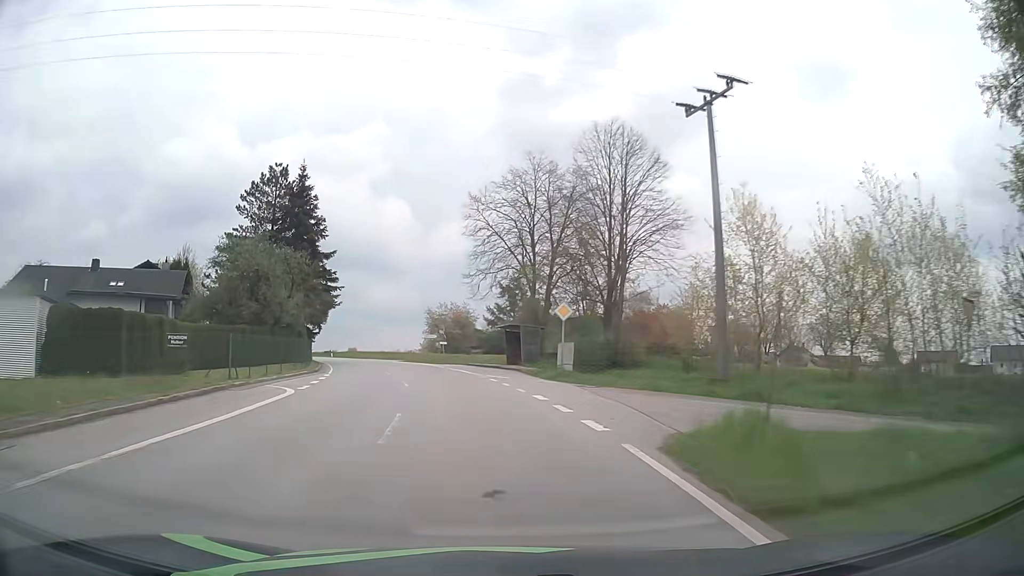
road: secondary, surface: asphalt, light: Day
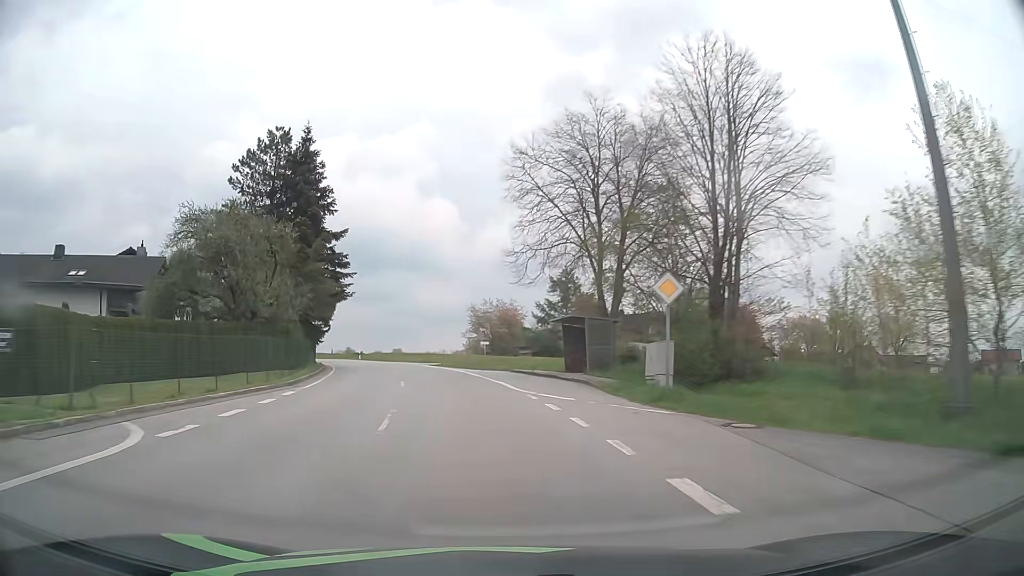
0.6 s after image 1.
(-0.4, +11.1) m; -4°
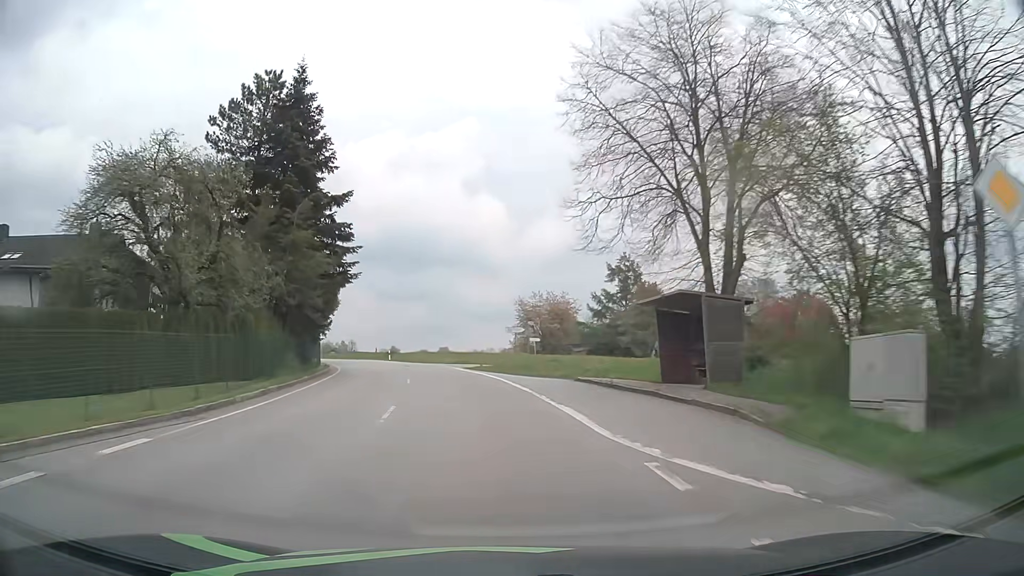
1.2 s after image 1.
(-0.4, +11.0) m; -4°
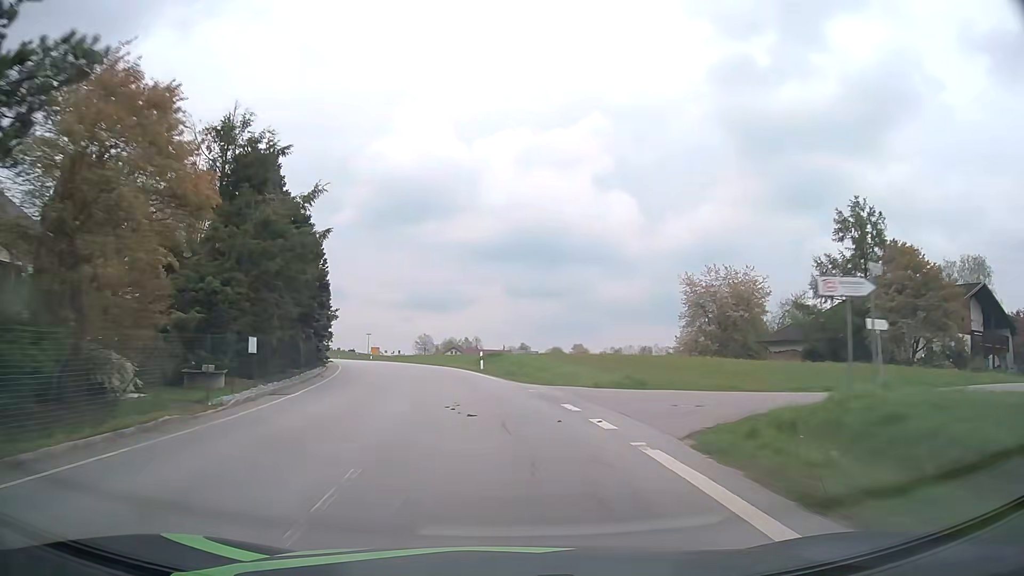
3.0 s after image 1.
(-3.2, +32.2) m; -11°
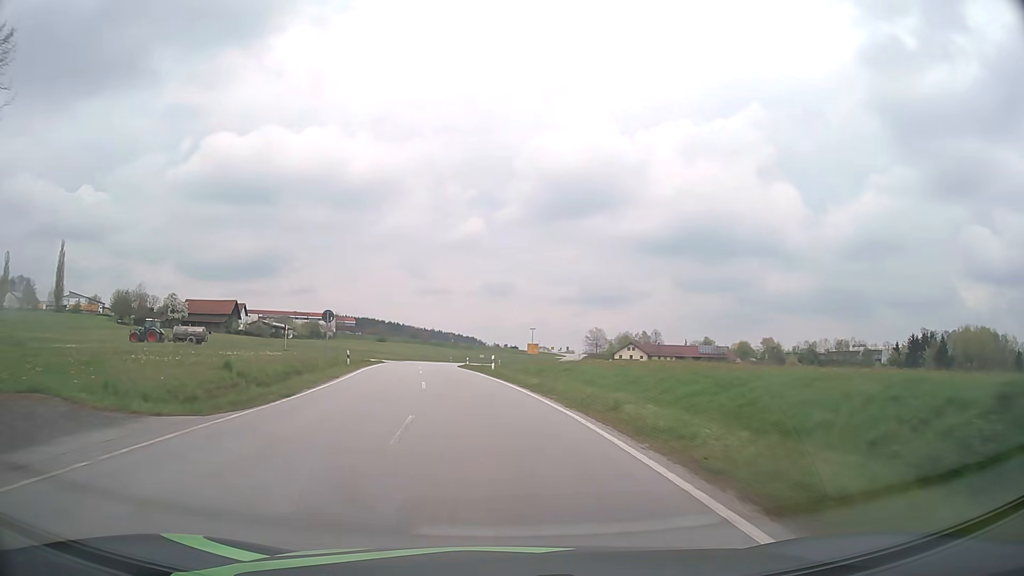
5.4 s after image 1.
(-5.5, +42.5) m; -14°
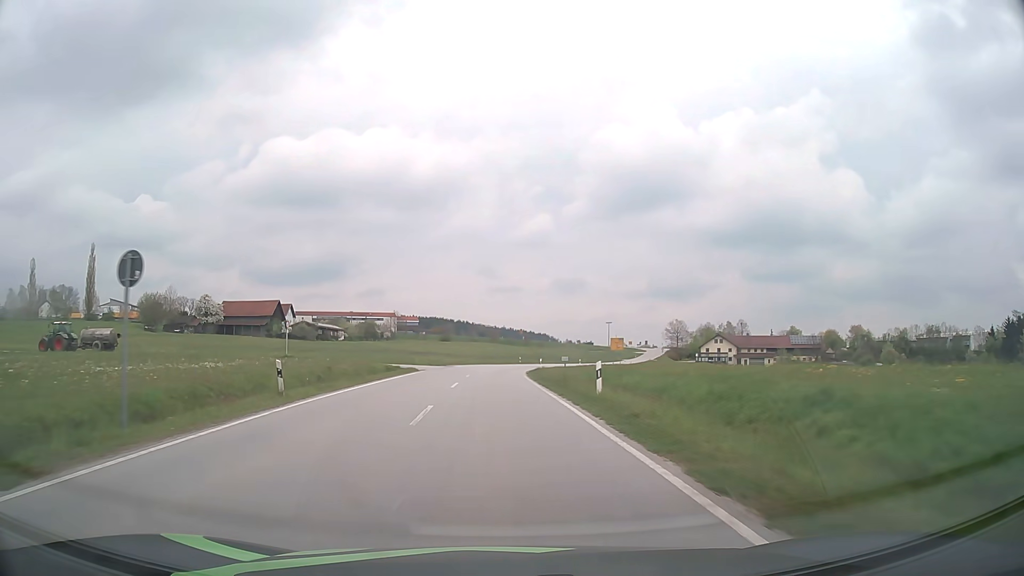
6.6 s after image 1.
(-1.3, +21.6) m; -6°
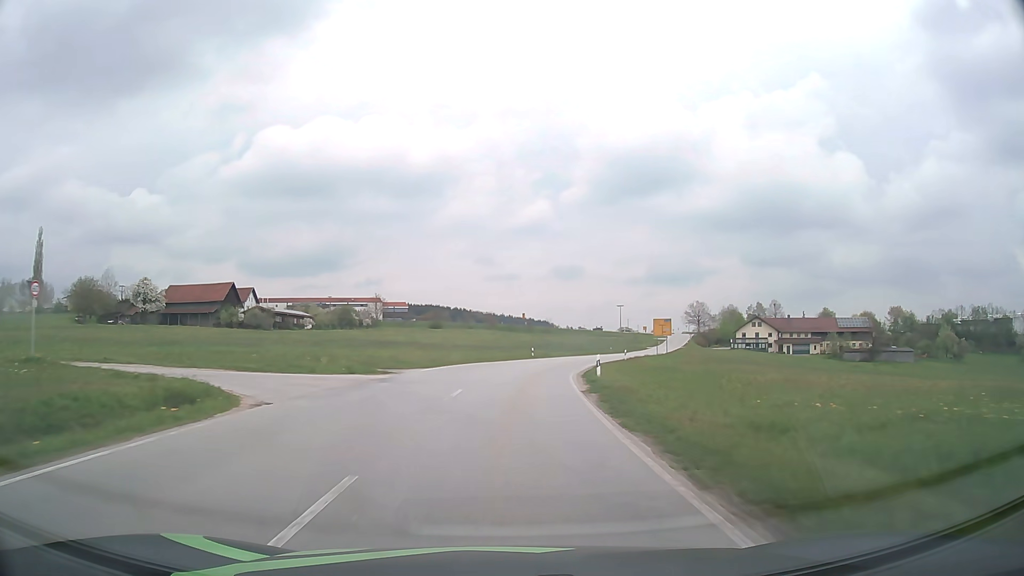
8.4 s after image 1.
(-0.7, +33.0) m; 0°
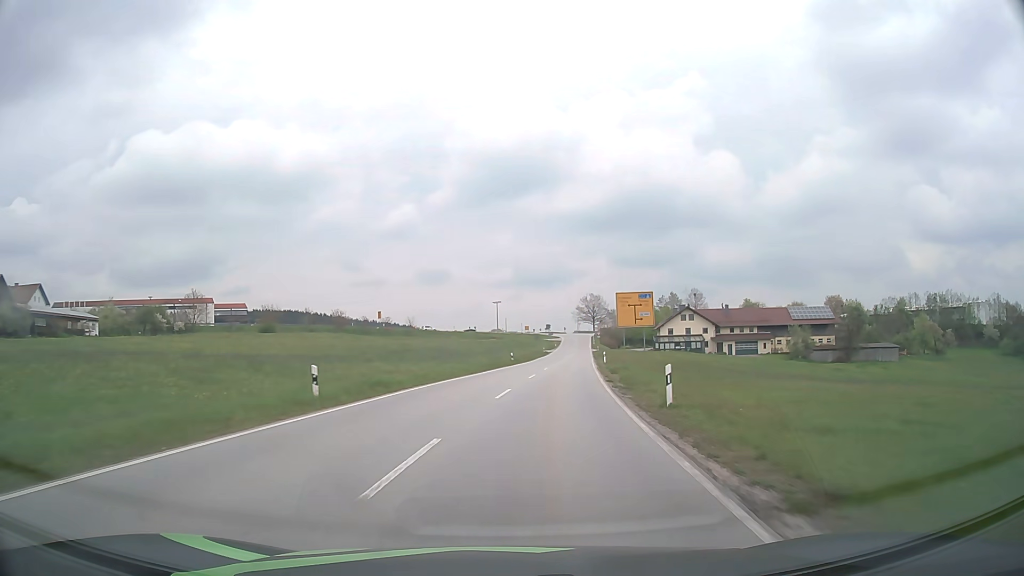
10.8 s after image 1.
(+3.5, +44.7) m; +11°
(0, +10) (+1, +20) (+2, +30) (+3, +40) (+5, +50) (+6, +60) (+7, +70) (+9, +79) (+10, +89) (+11, +99) m
